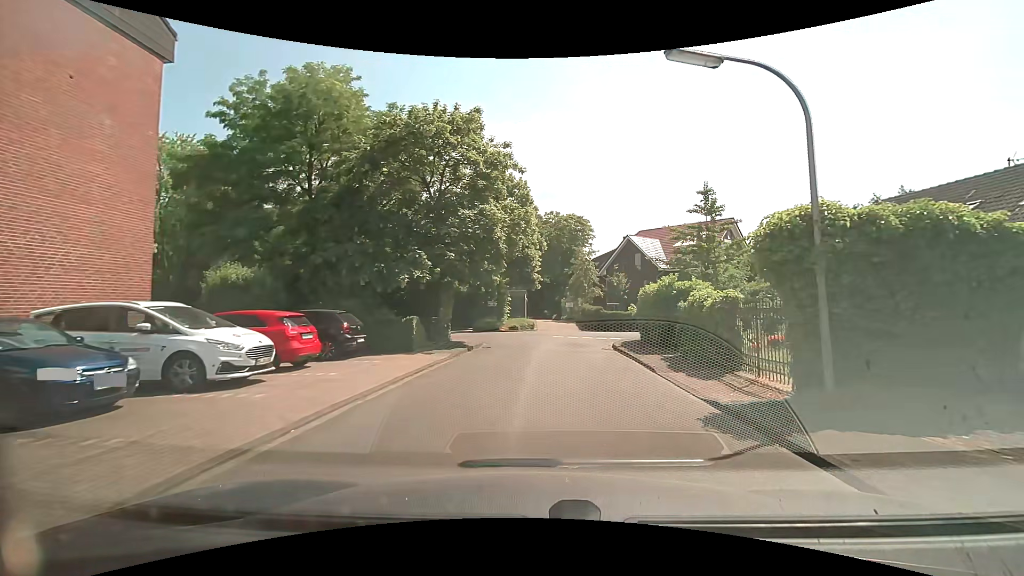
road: residential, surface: asphalt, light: Day
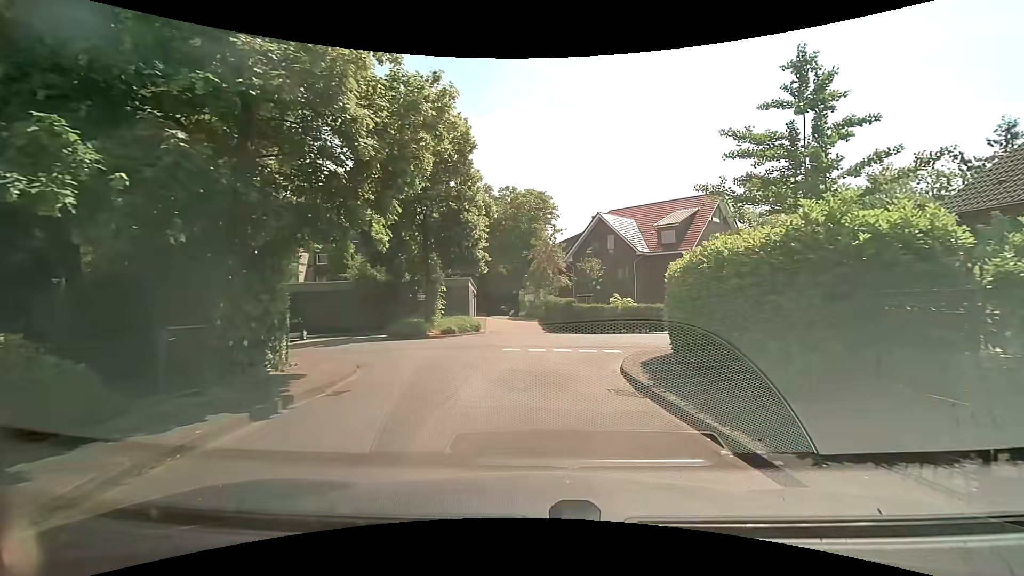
(+0.6, +11.7) m; +5°
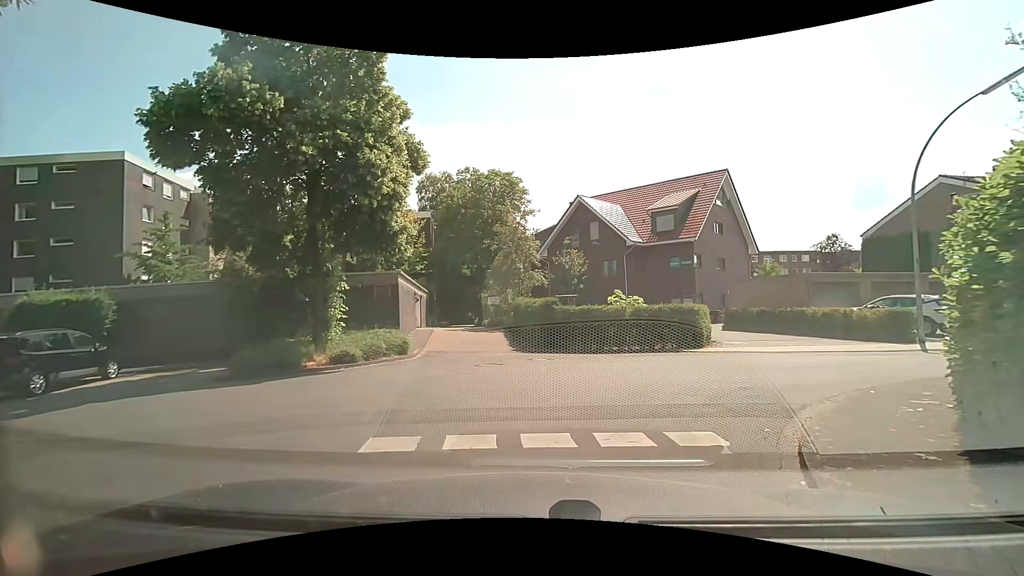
(+0.3, +10.0) m; +3°
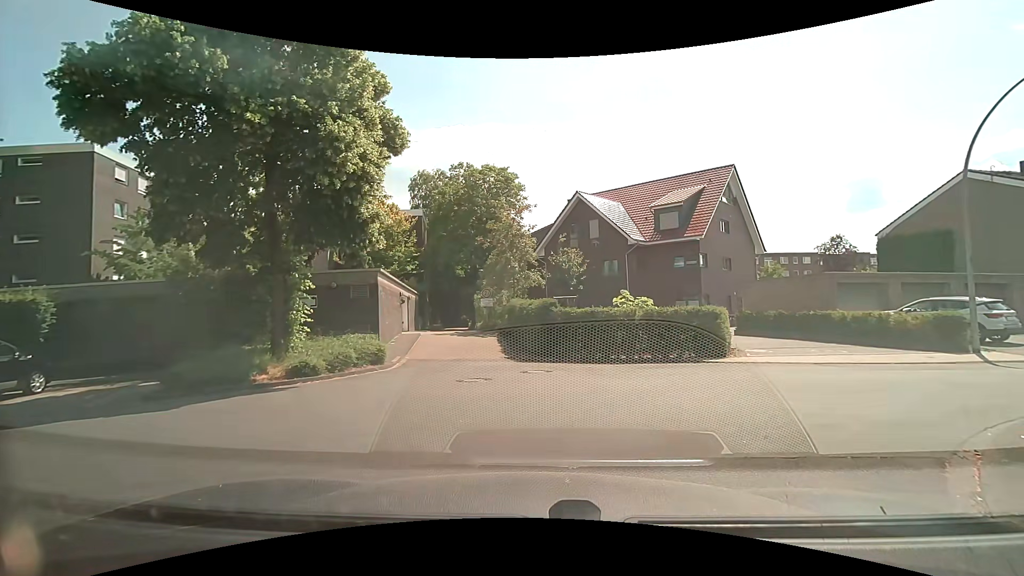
(0.0, +2.1) m; +2°
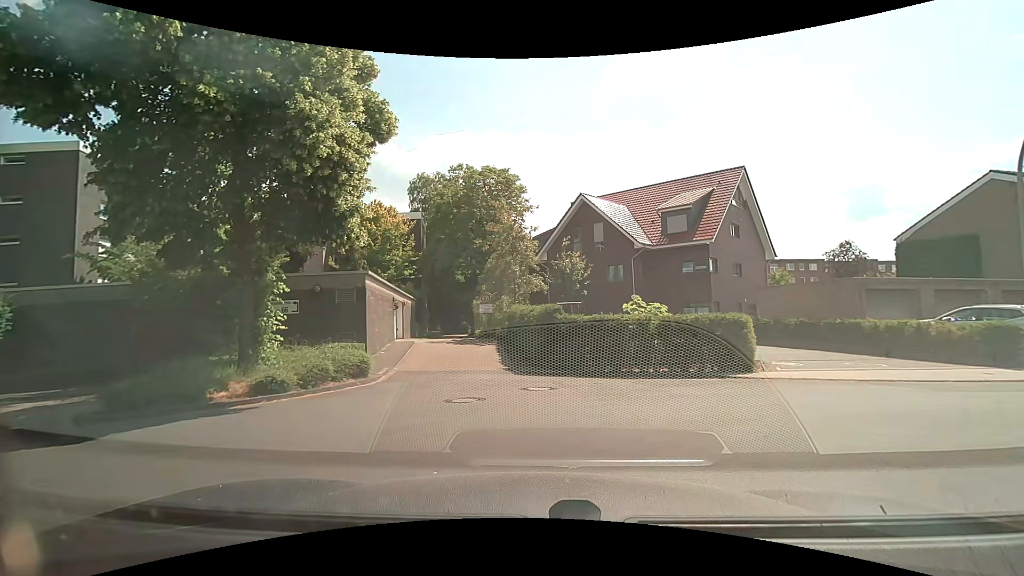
(0.0, +1.6) m; 0°
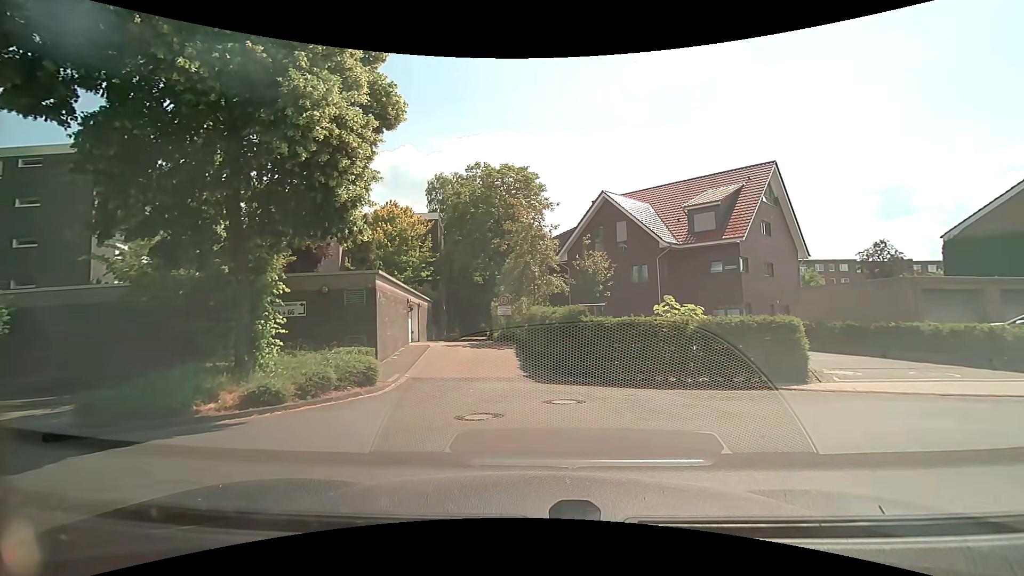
(0.0, +1.3) m; 0°
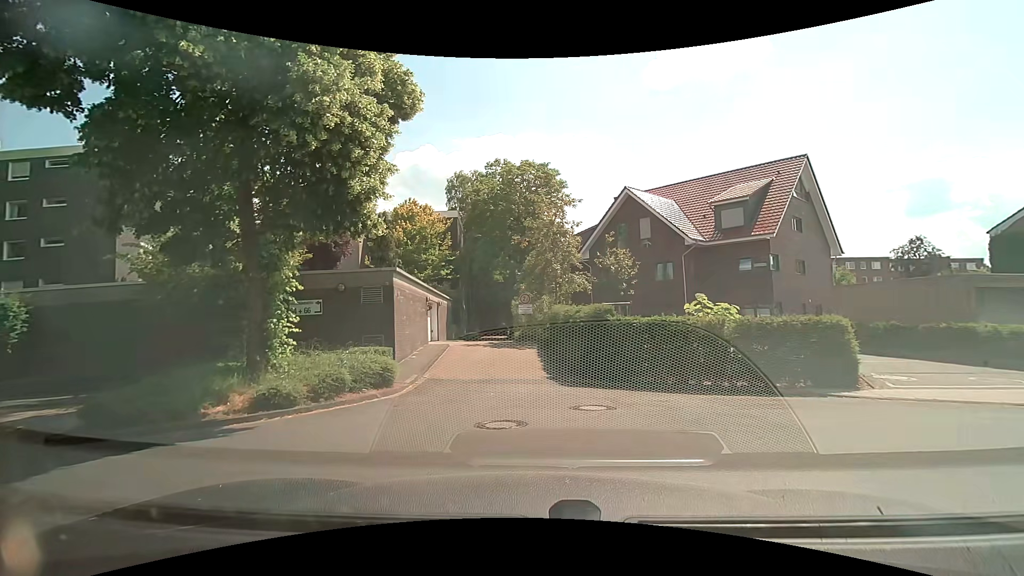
(0.0, +0.7) m; -5°
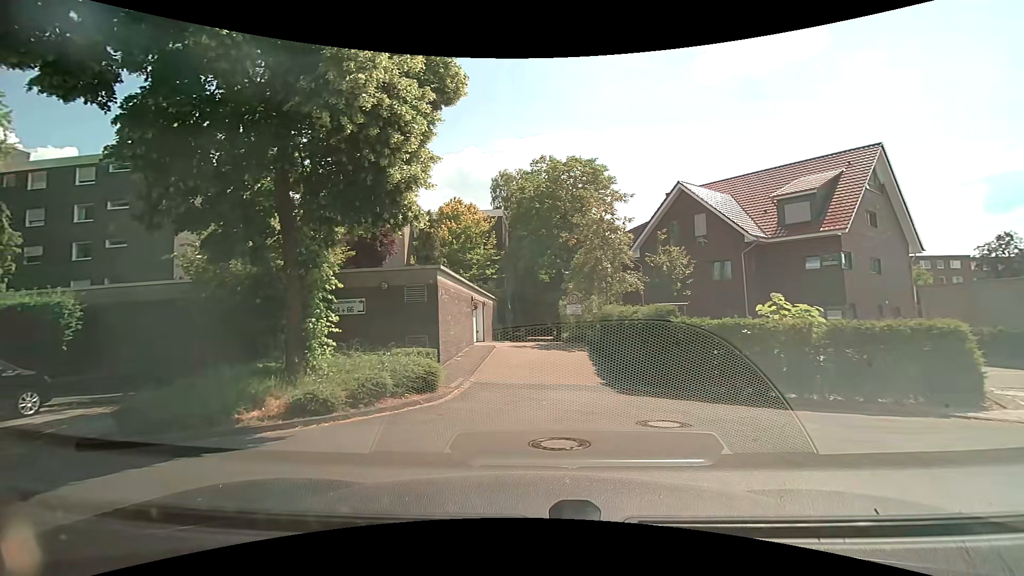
(-0.1, +1.0) m; -6°
(-6, +7) (-16, +8) (-26, +8) (-36, +8) (-46, +8) (-56, +8) (-66, +9) (-76, +11) (-85, +14) (-95, +17) m
